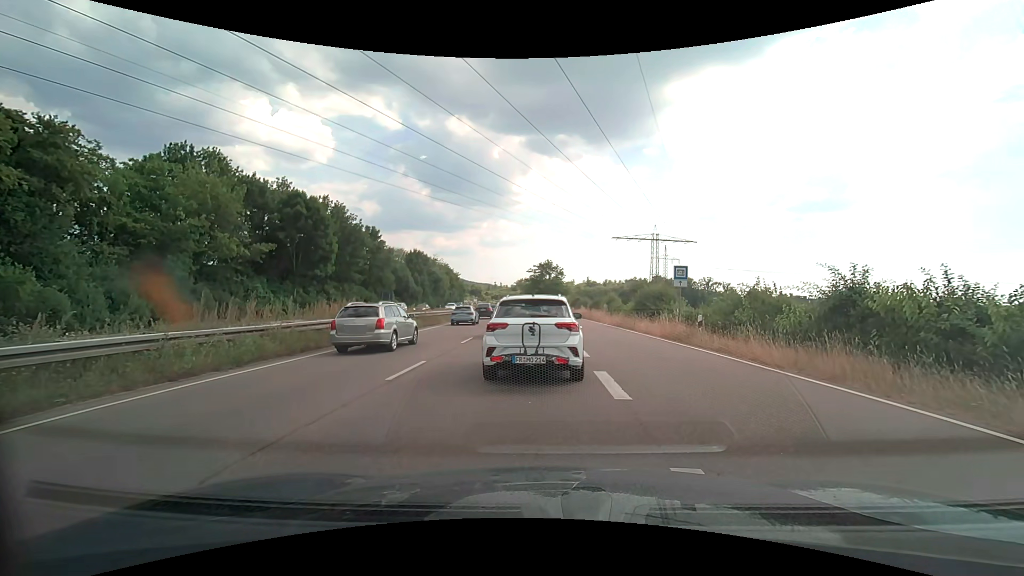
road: trunk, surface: asphalt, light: Day
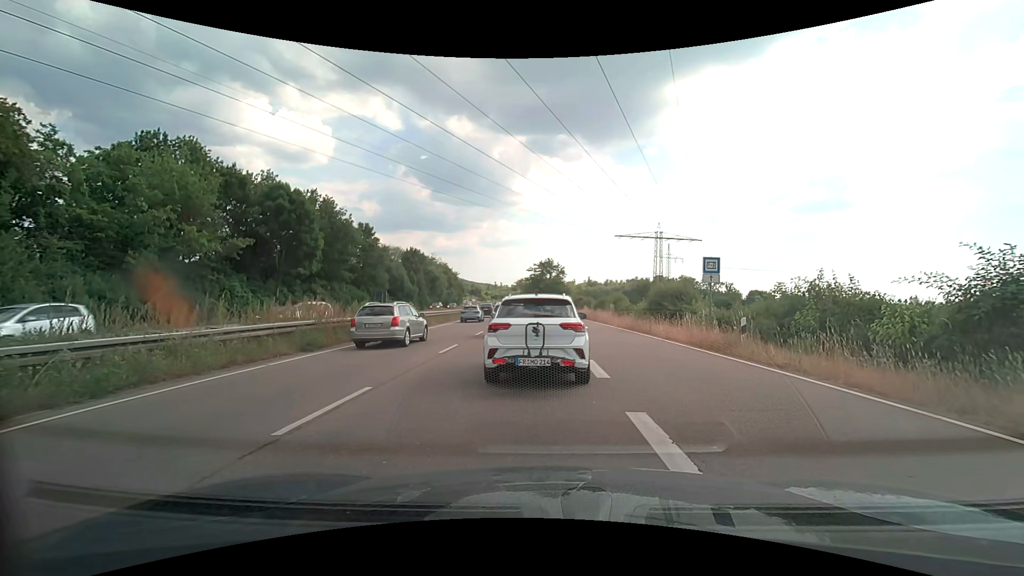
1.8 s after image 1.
(+0.1, +3.9) m; +1°
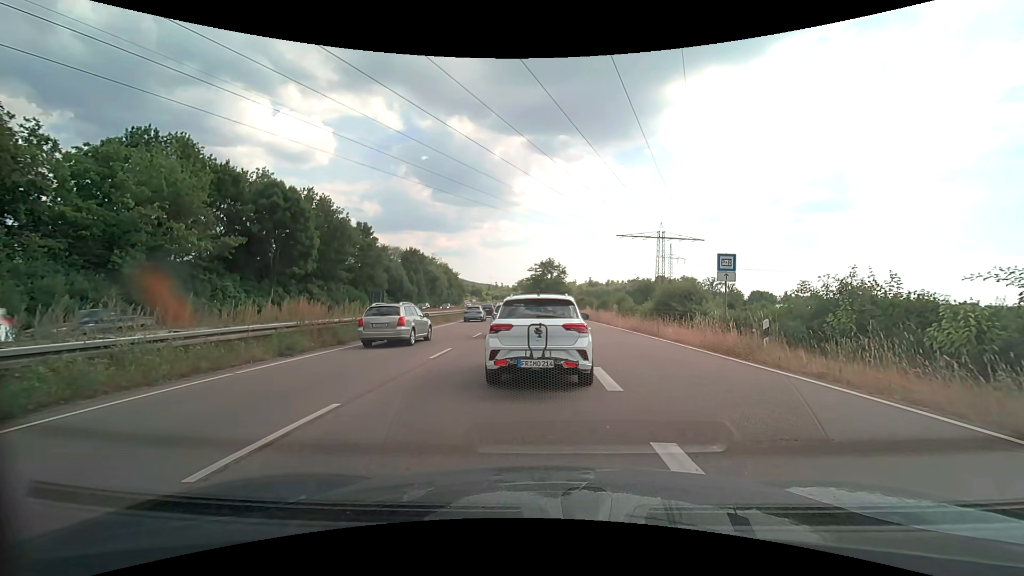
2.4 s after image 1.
(0.0, +1.4) m; +1°
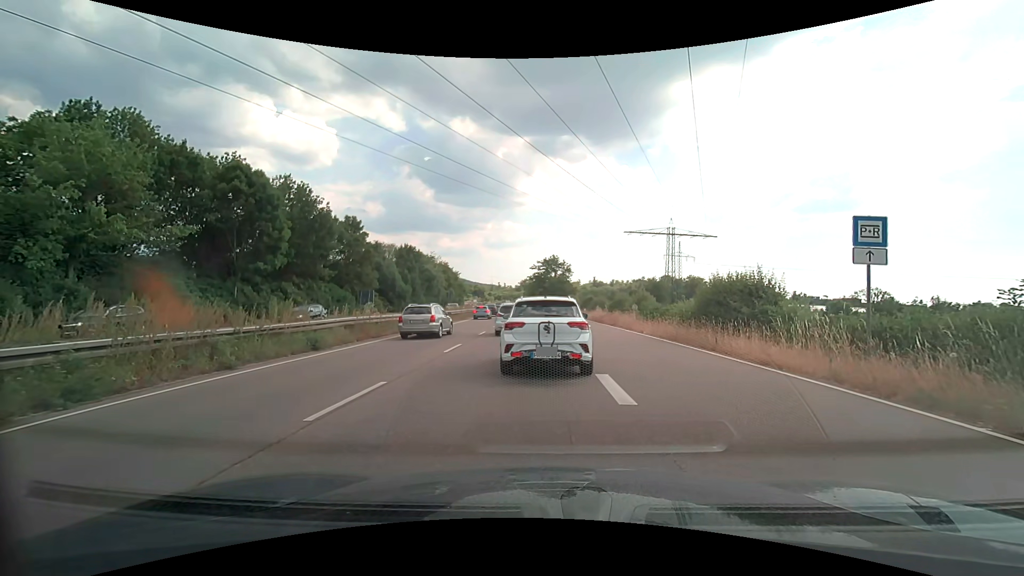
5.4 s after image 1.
(-0.2, +7.0) m; -1°
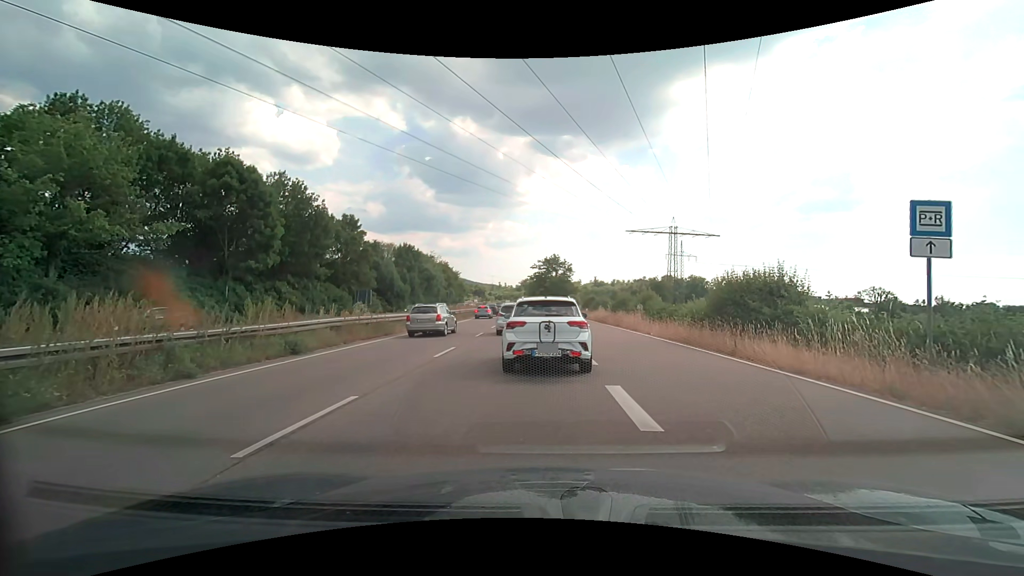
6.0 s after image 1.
(0.0, +1.4) m; -1°
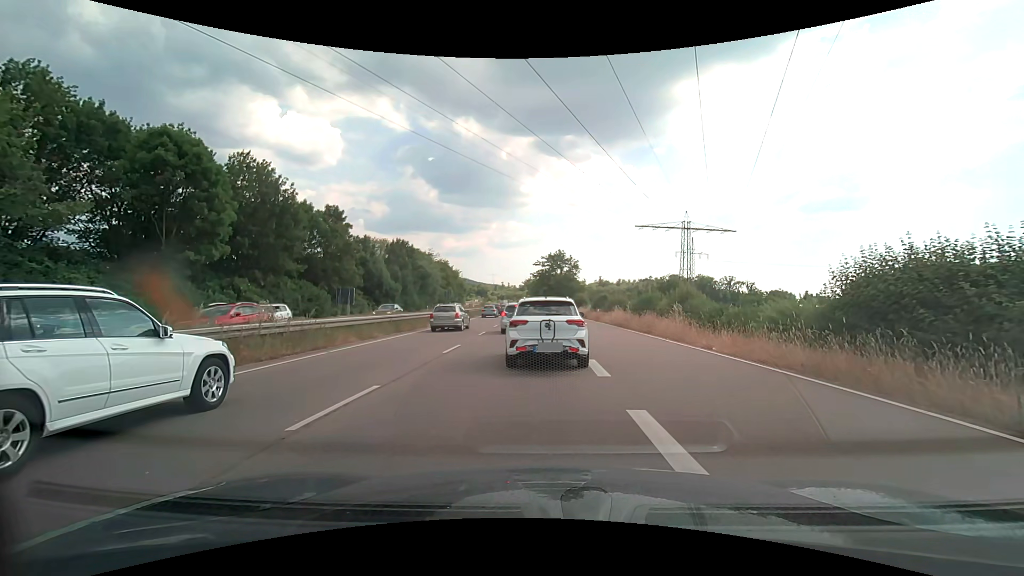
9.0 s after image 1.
(+0.1, +8.0) m; 0°
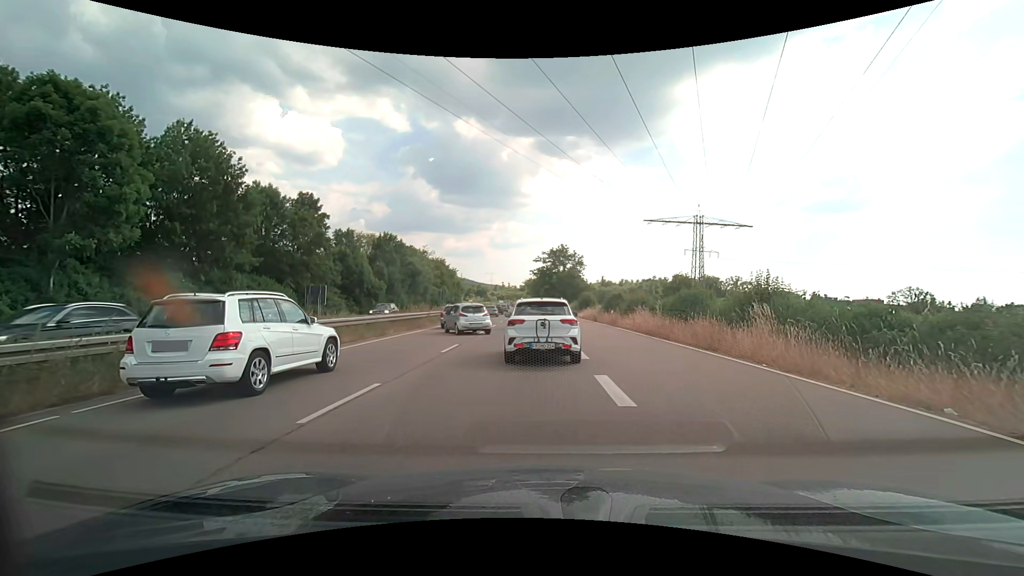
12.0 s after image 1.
(0.0, +8.8) m; 0°
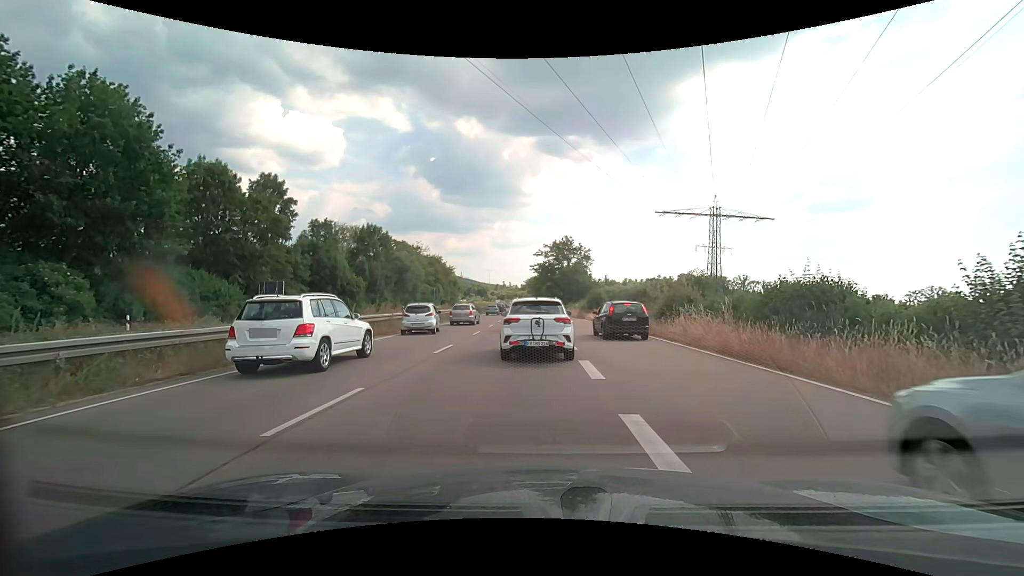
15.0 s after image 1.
(0.0, +9.6) m; 0°
